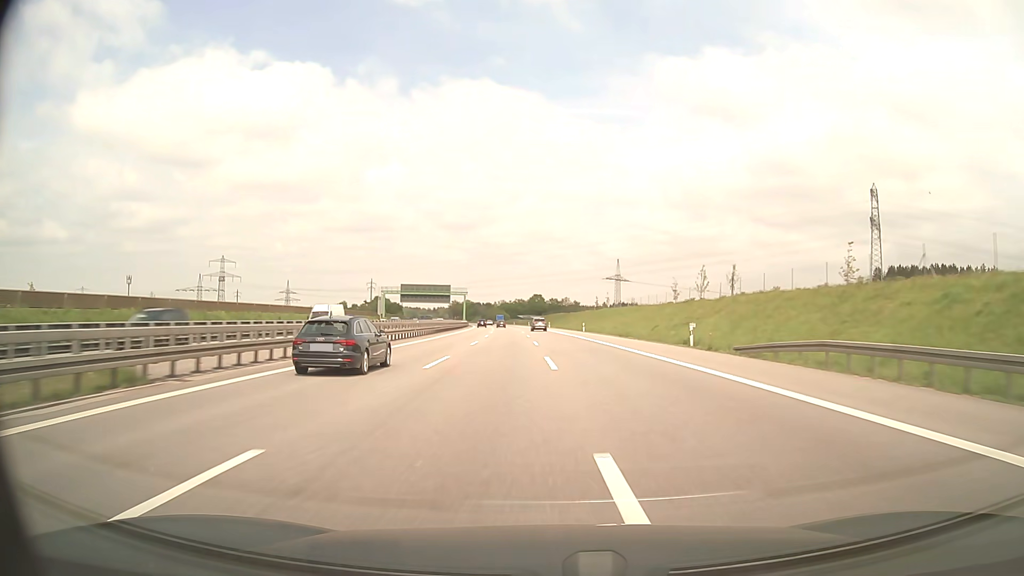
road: motorway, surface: asphalt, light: Day
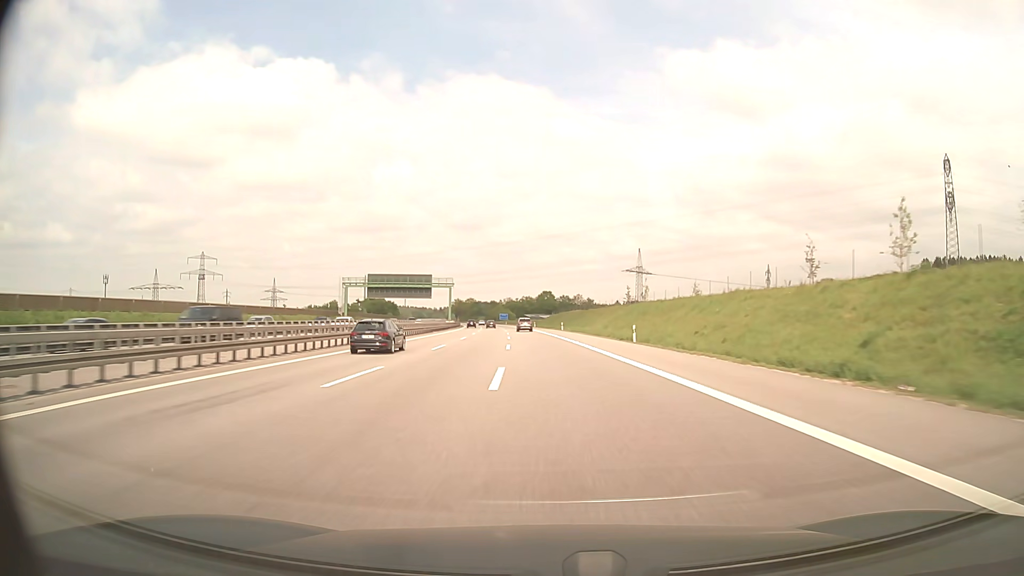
(-0.1, +41.4) m; -1°
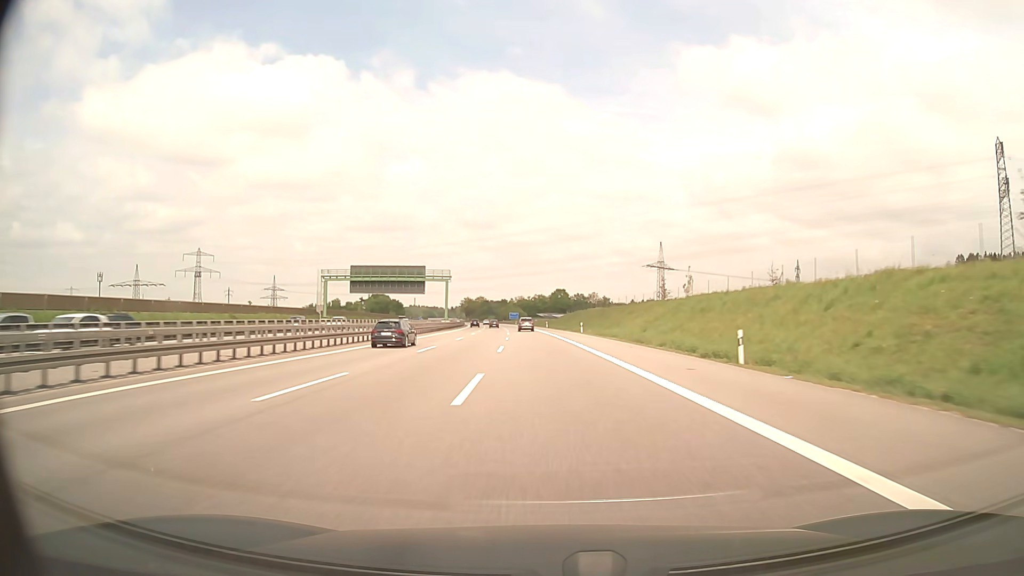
(-0.2, +20.7) m; -1°
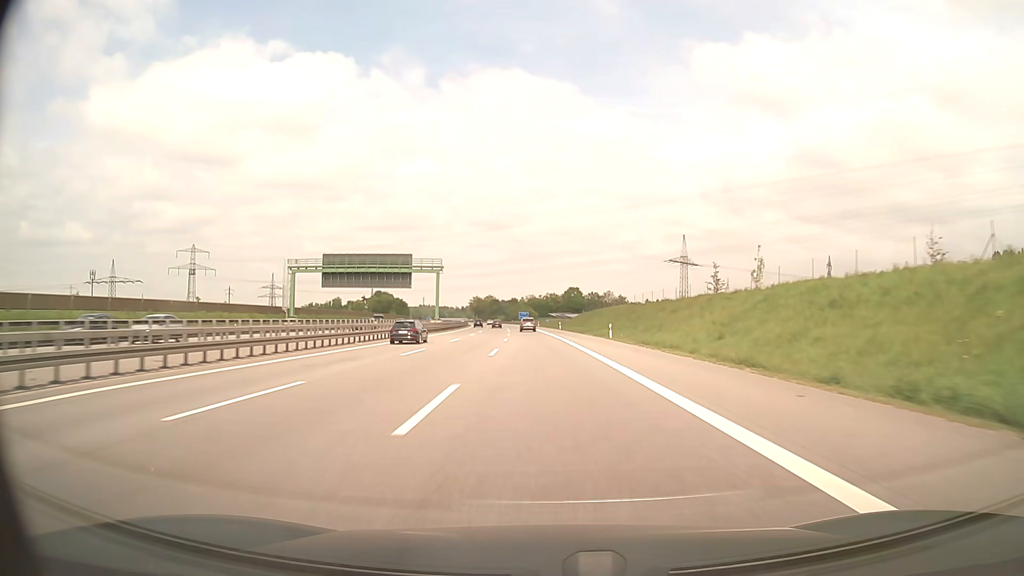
(-0.2, +20.7) m; -1°
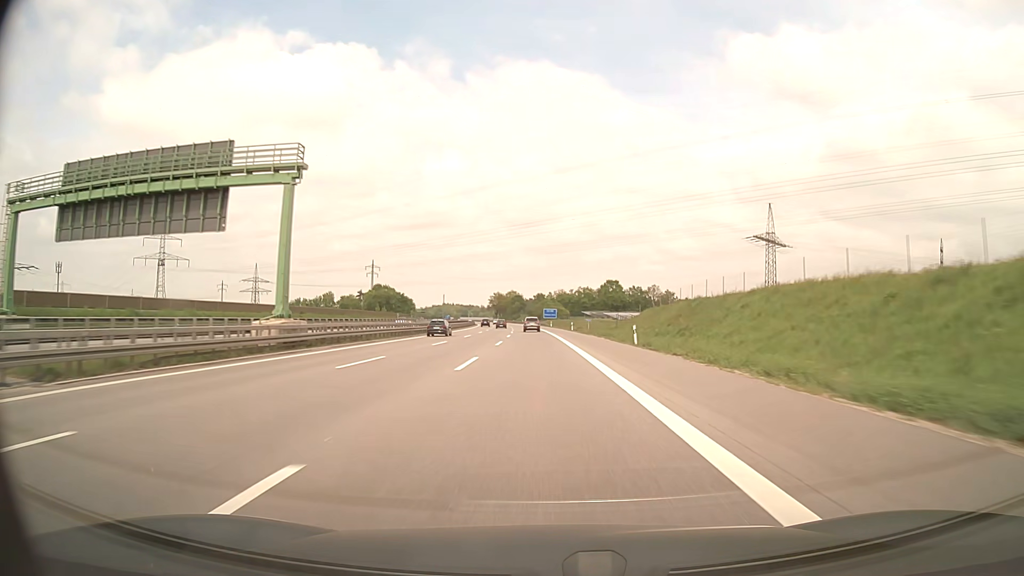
(-1.3, +62.0) m; -2°
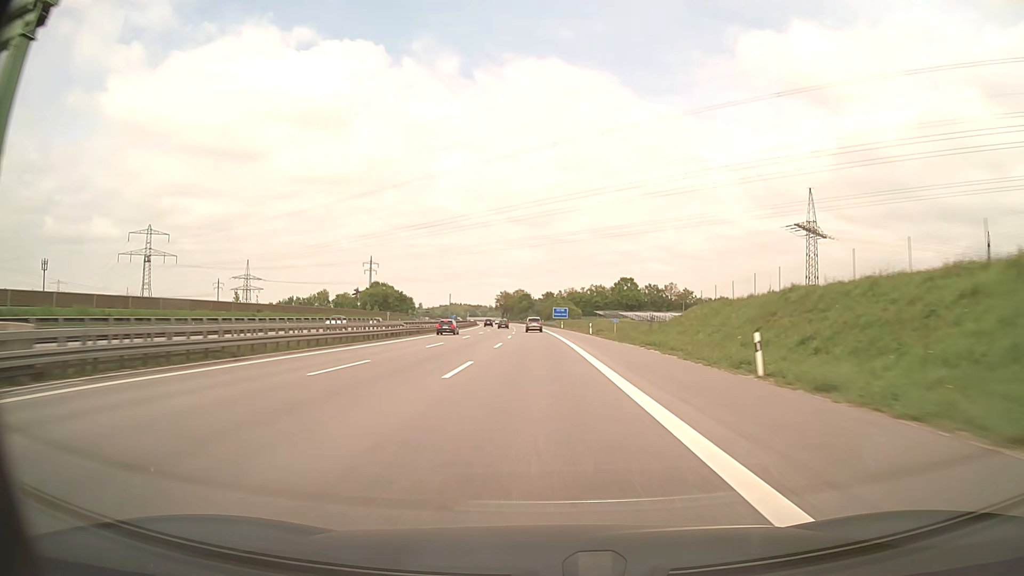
(-0.2, +20.7) m; -1°
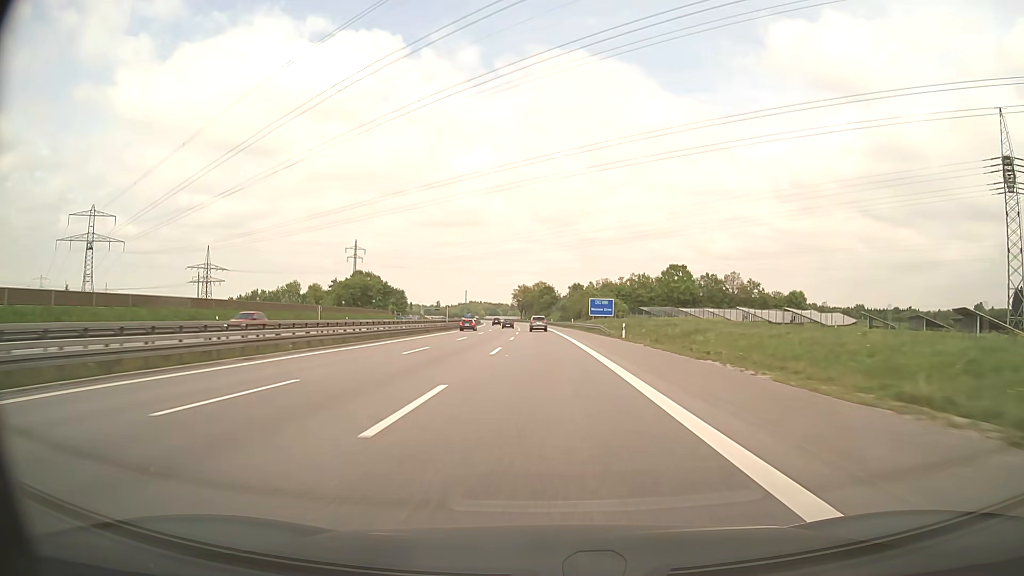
(-1.2, +62.0) m; -2°
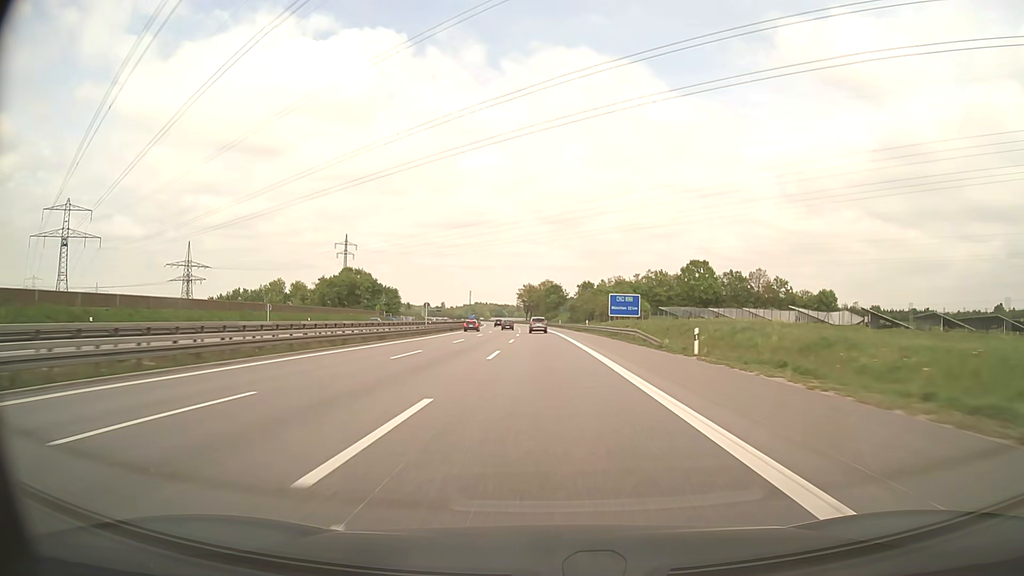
(-0.1, +20.7) m; -1°
(0, +10) (0, +20) (0, +30) (0, +40) (-1, +50) (-1, +60) (-1, +70) (-1, +80) (-2, +90) (-2, +100) m
